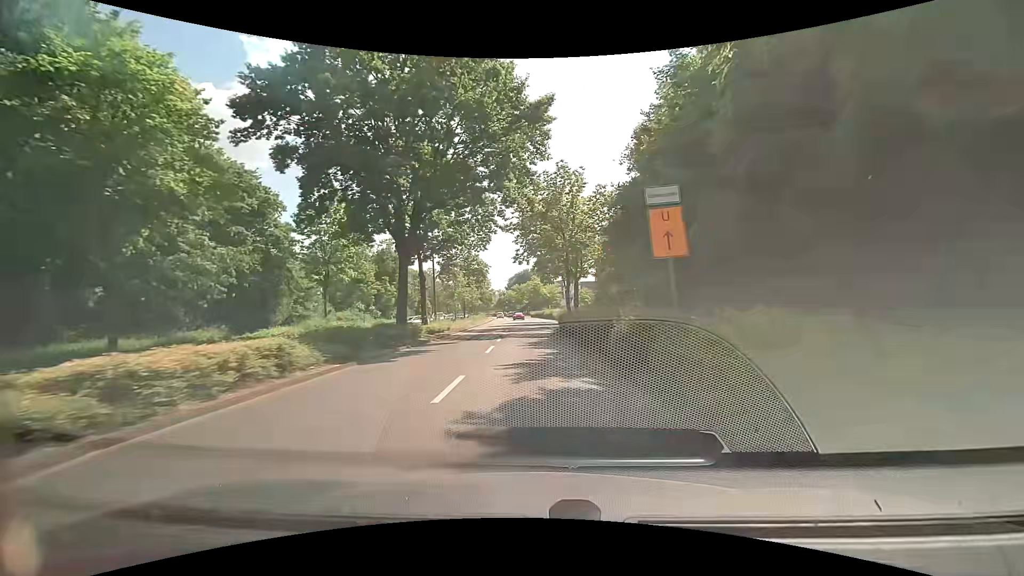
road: primary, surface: asphalt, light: Day
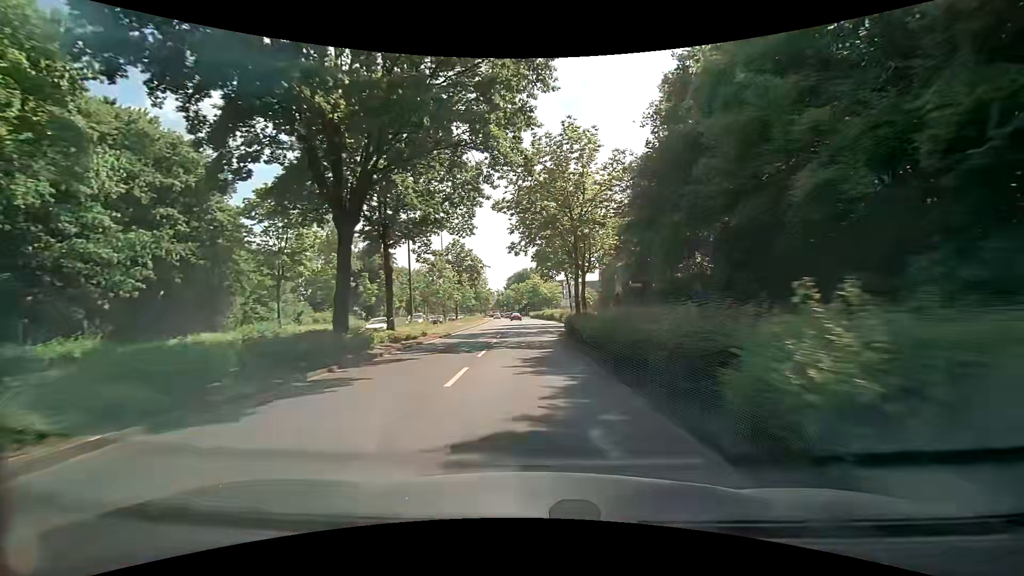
(0.0, +7.4) m; 0°
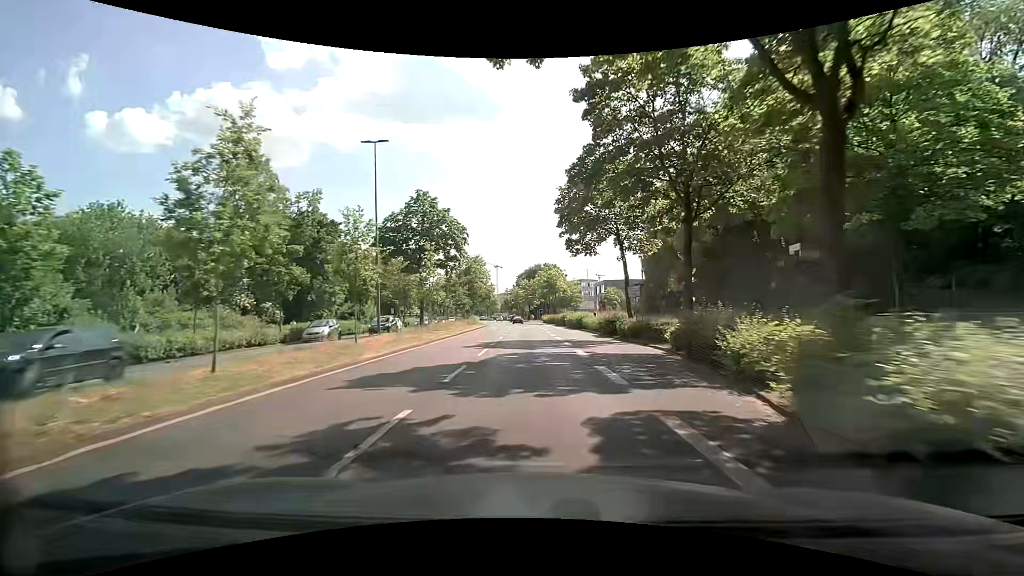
(-0.3, +29.6) m; -1°
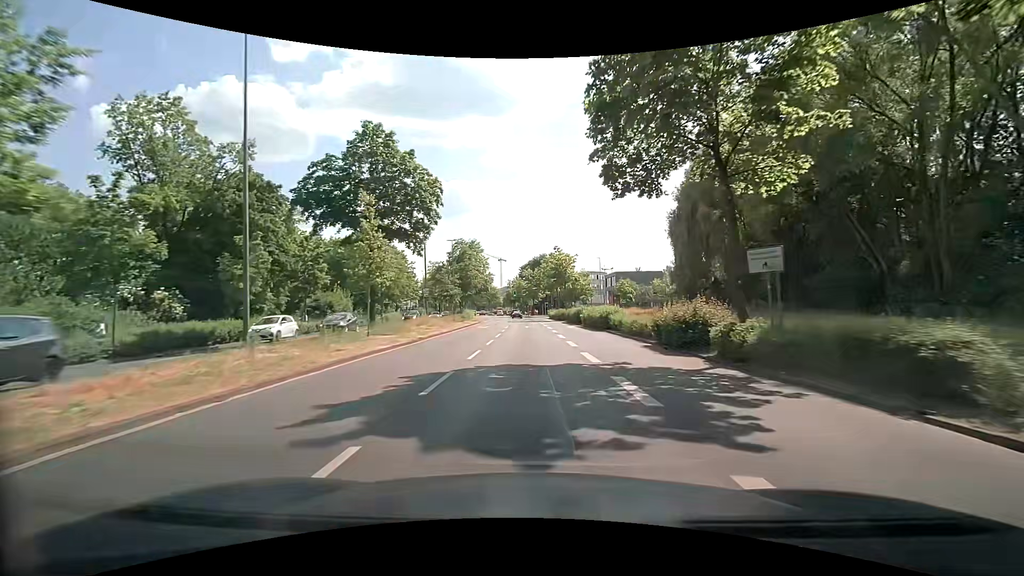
(-0.1, +14.7) m; 0°
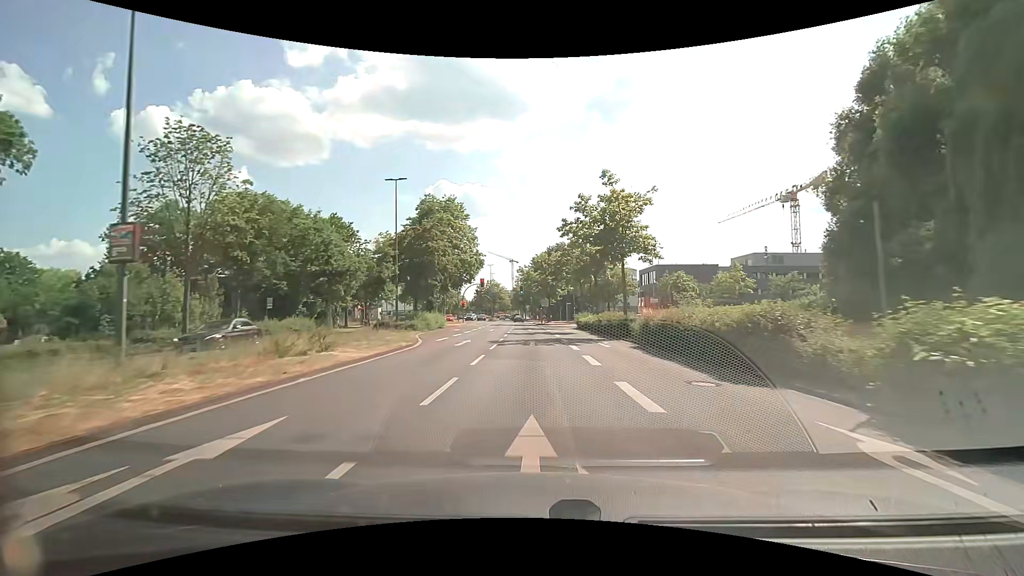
(-0.5, +36.7) m; -1°
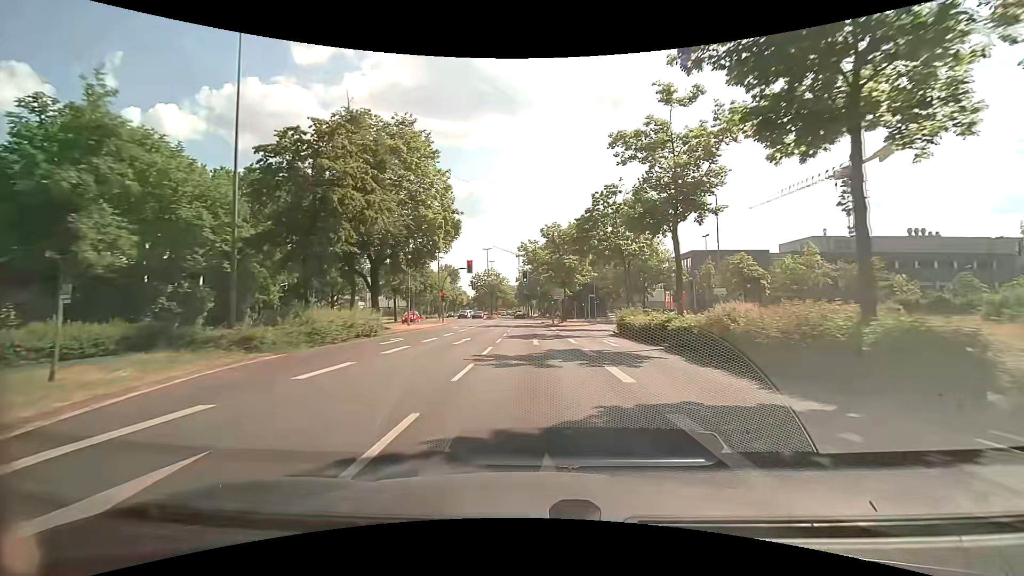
(-0.1, +22.0) m; -1°
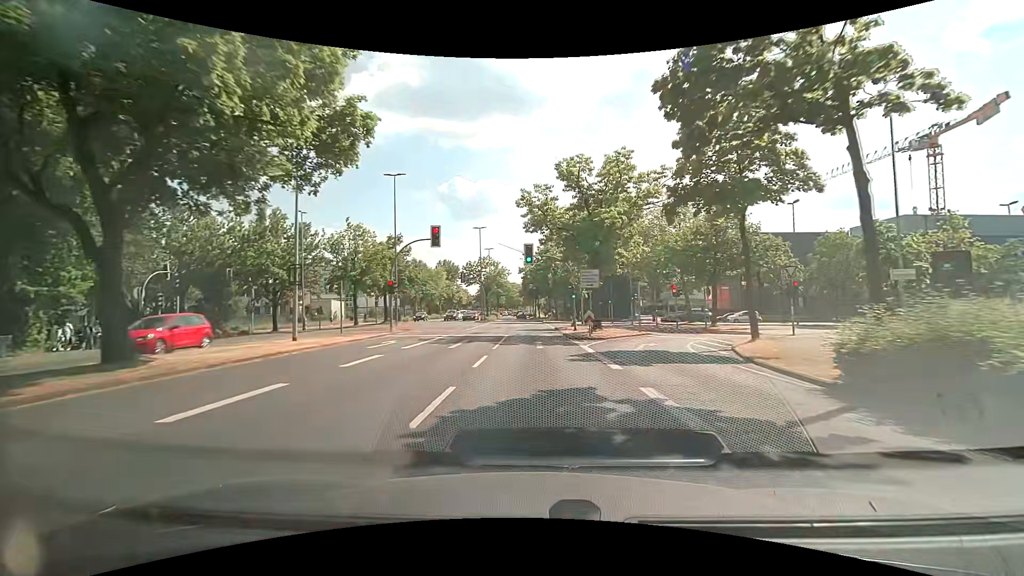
(-0.2, +22.0) m; -1°
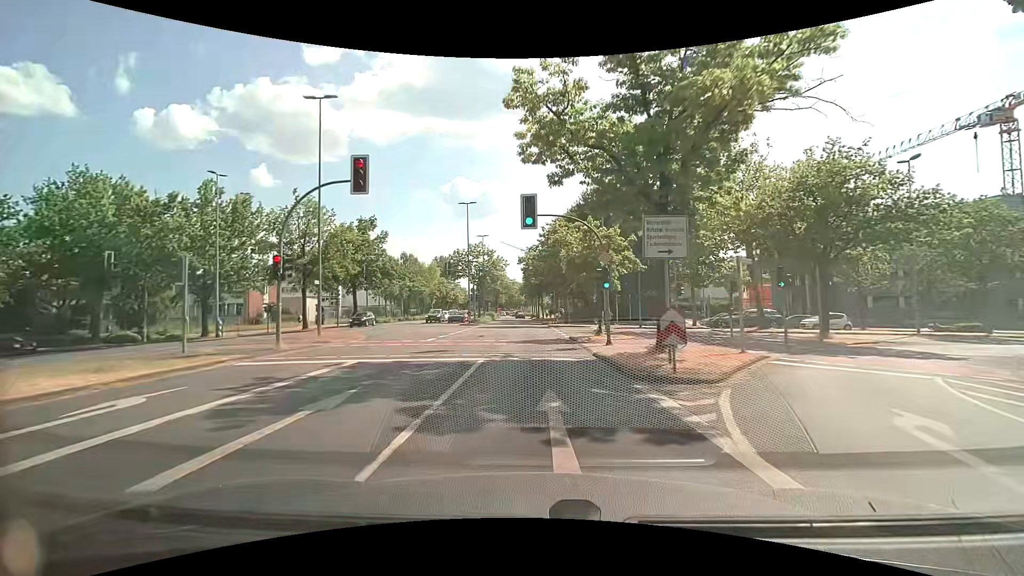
(0.0, +14.6) m; 0°
(0, +10) (0, +20) (0, +30) (0, +40) (-1, +50) (-1, +60) (-1, +70) (-2, +80) (-2, +90) (-3, +100) m
